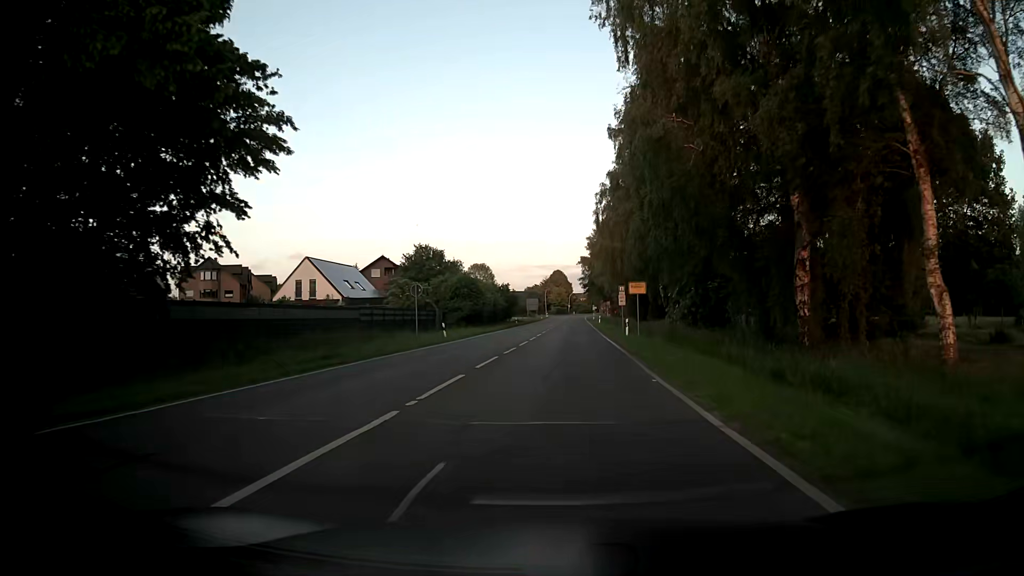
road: tertiary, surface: asphalt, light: Day
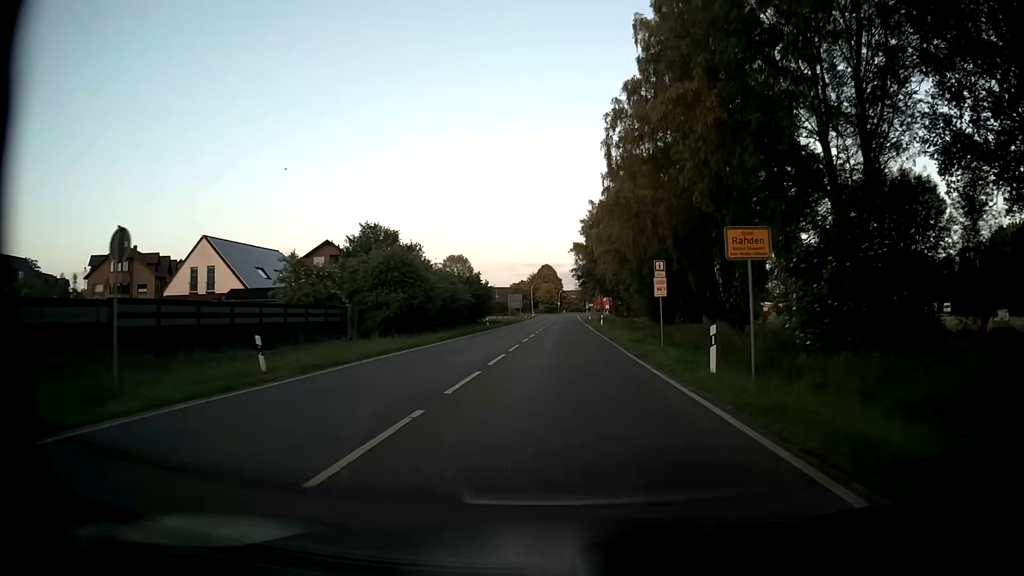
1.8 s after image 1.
(+0.2, +23.4) m; 0°
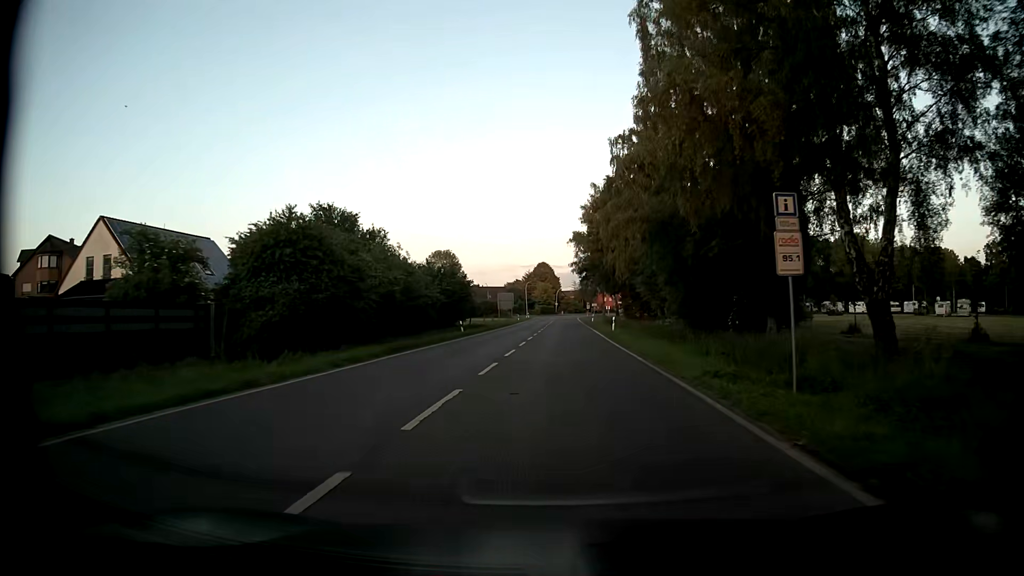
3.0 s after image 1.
(+0.2, +15.7) m; +1°
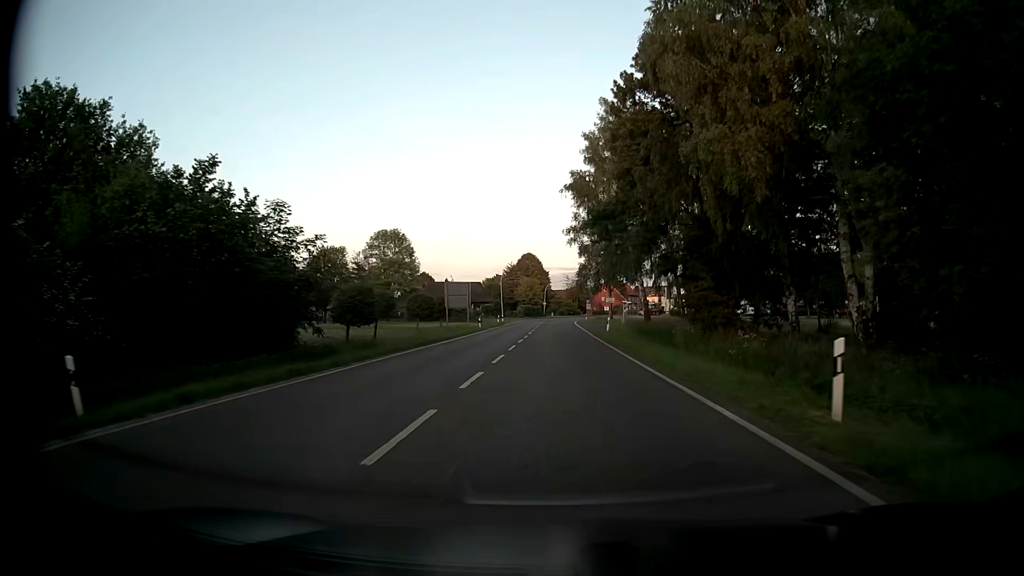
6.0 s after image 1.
(+0.1, +39.5) m; +1°
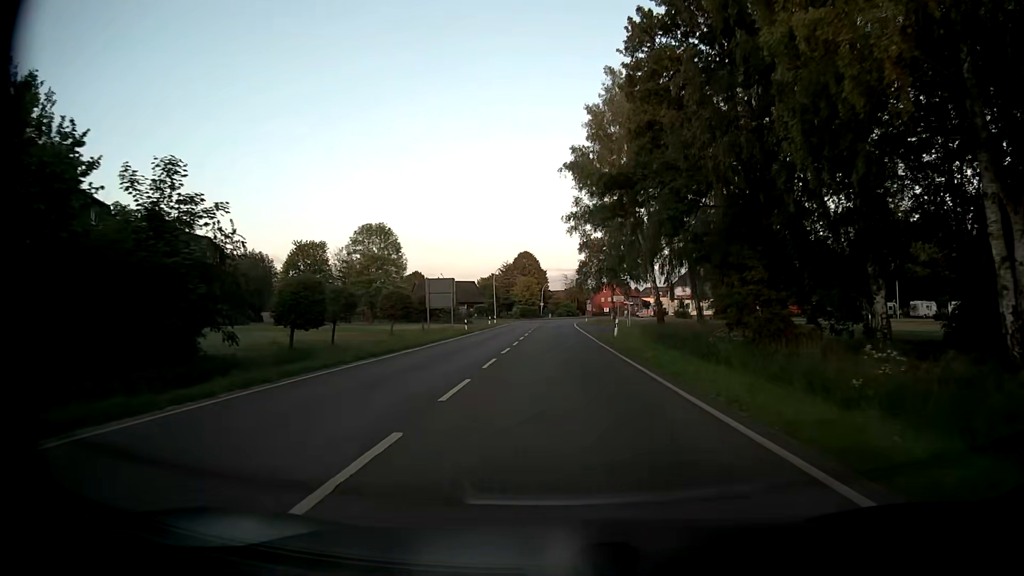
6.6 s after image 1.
(0.0, +7.9) m; 0°
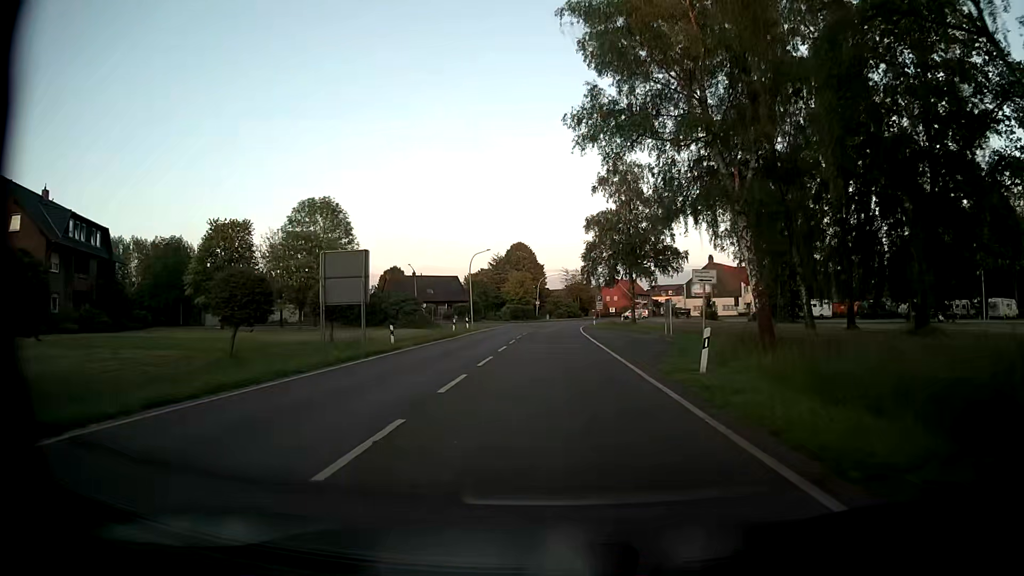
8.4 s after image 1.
(0.0, +23.8) m; 0°
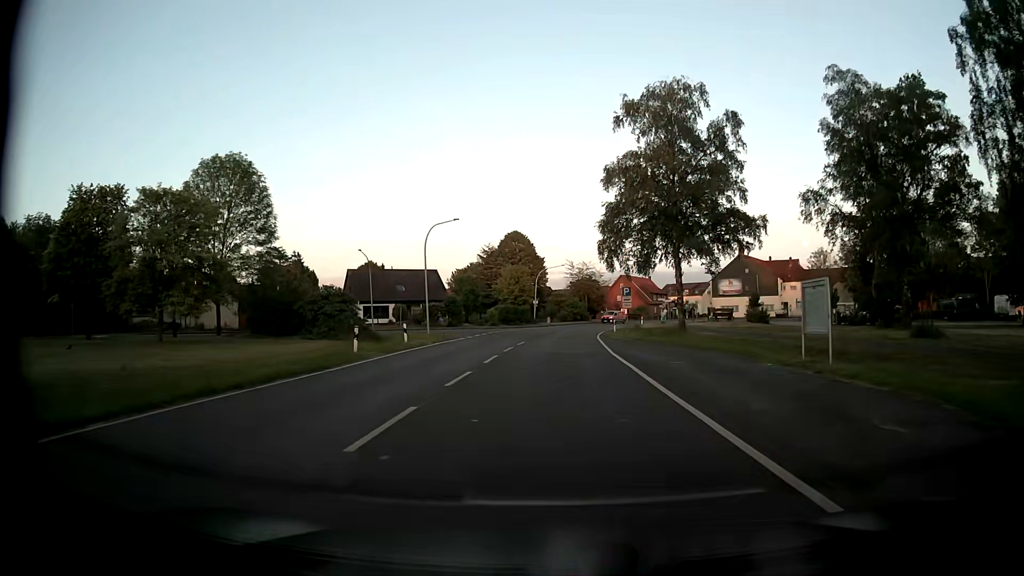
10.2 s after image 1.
(+0.1, +23.7) m; 0°
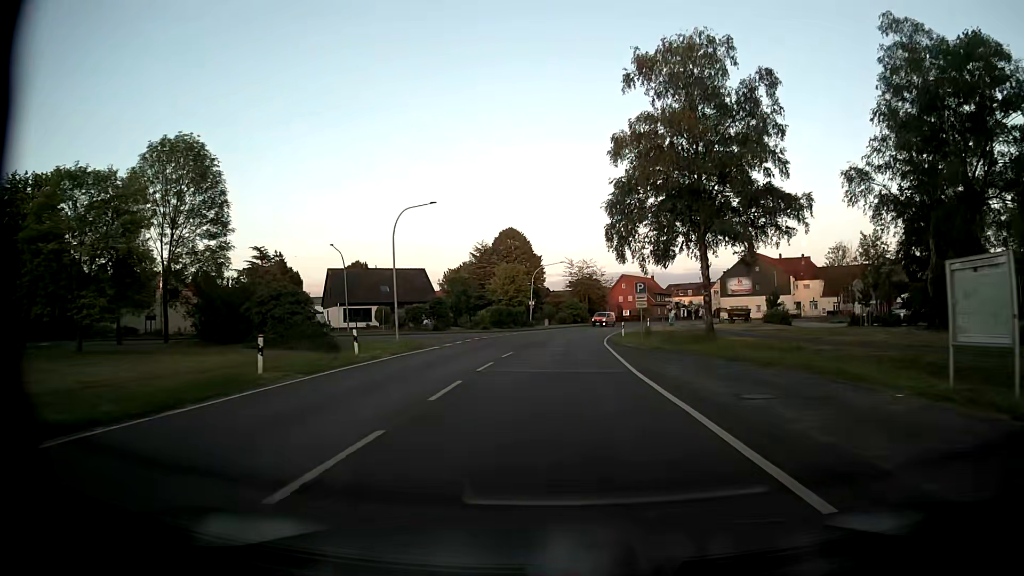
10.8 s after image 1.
(0.0, +7.9) m; 0°
(0, +10) (0, +20) (0, +30) (+1, +40) (+2, +50) (+3, +60) (+5, +70) (+7, +80) (+9, +89) (+13, +99) m
